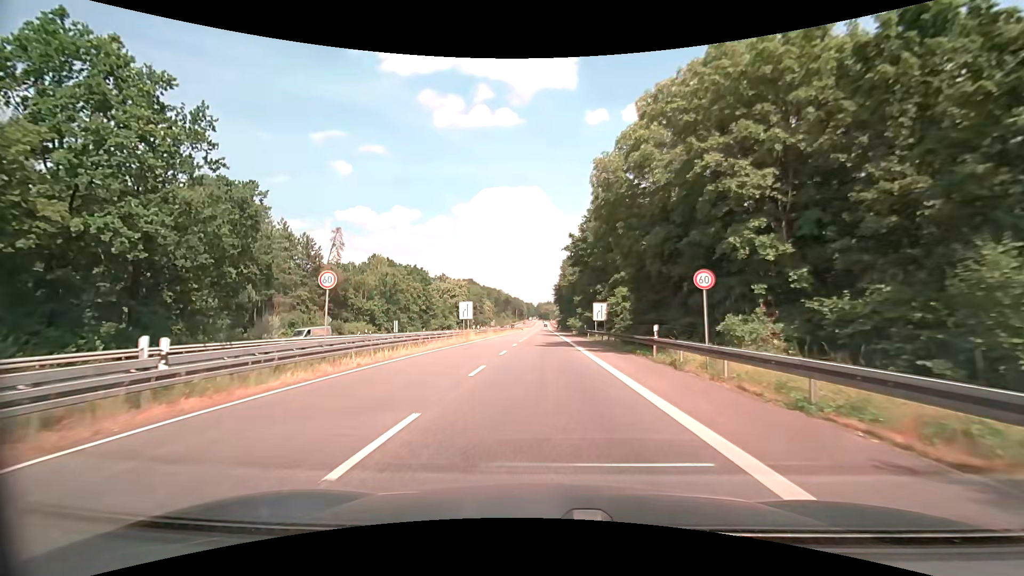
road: secondary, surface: asphalt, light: Day
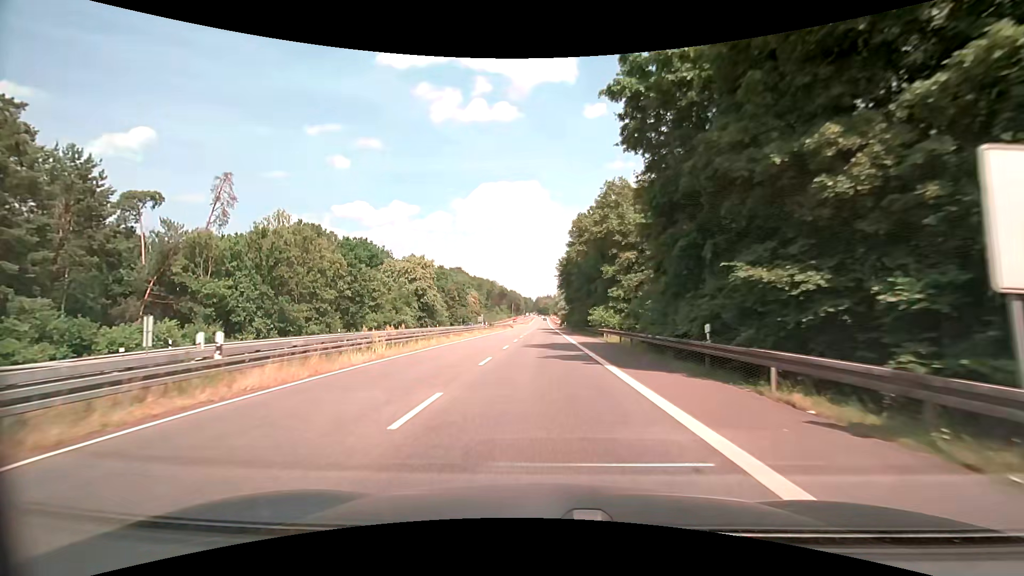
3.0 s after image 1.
(+0.1, +42.8) m; 0°
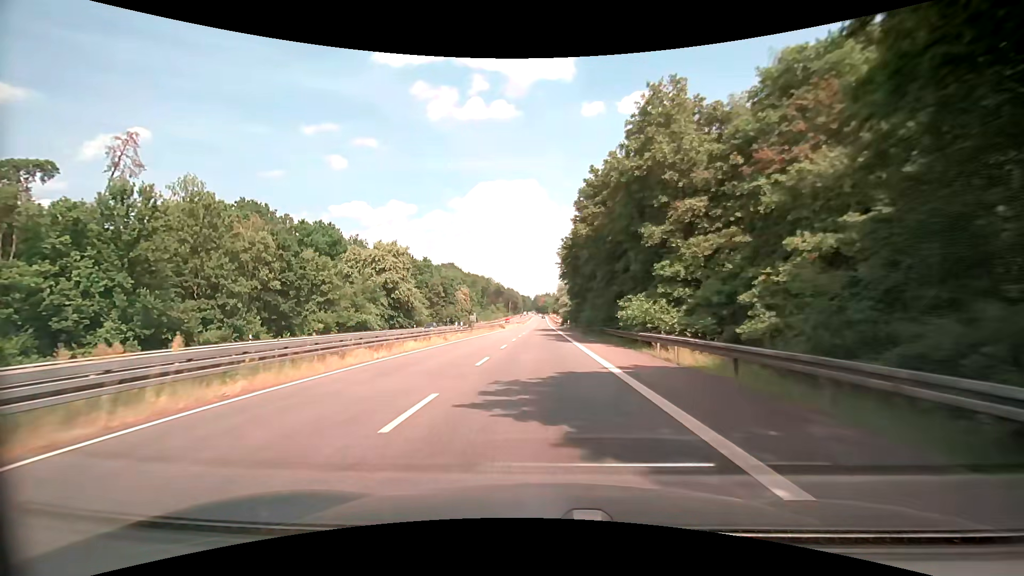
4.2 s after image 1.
(0.0, +18.2) m; 0°
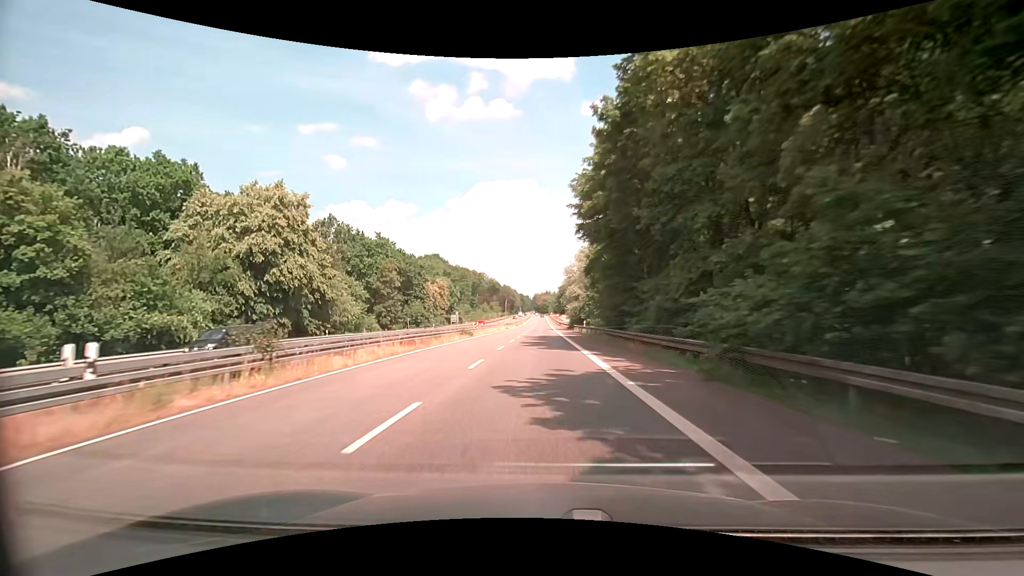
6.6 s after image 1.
(-0.1, +36.6) m; 0°
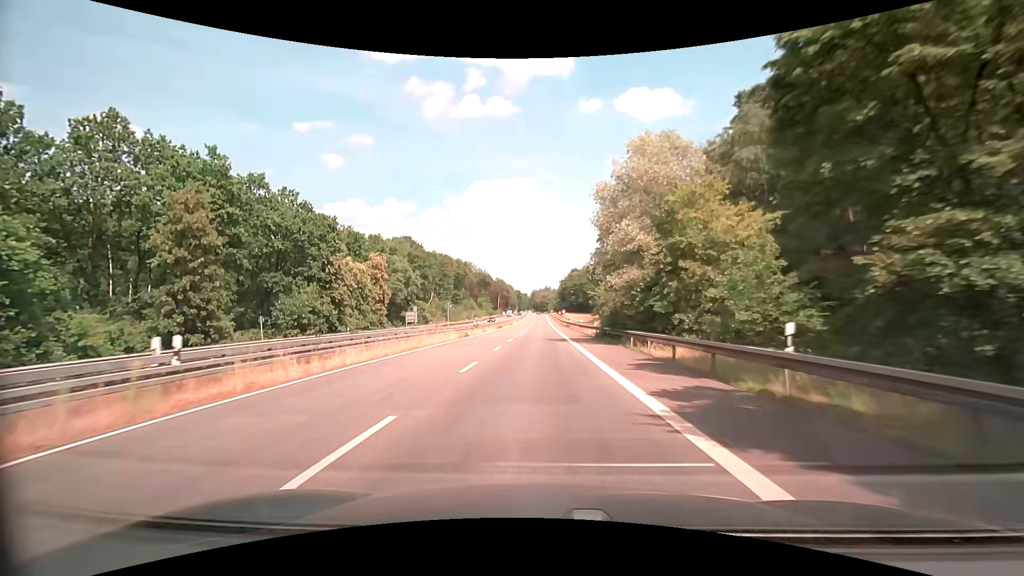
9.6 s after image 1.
(-0.4, +46.1) m; 0°
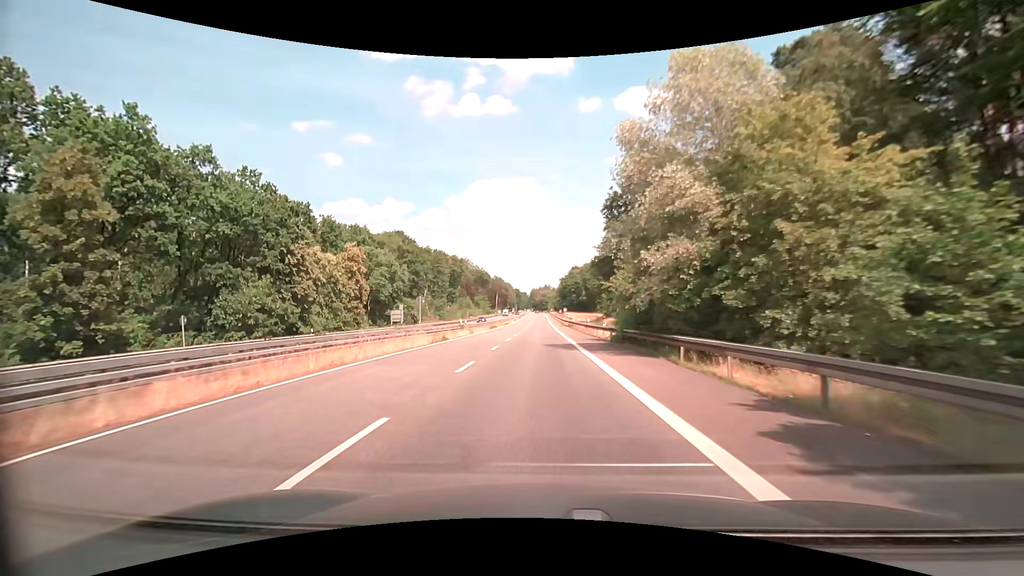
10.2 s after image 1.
(0.0, +9.3) m; 0°
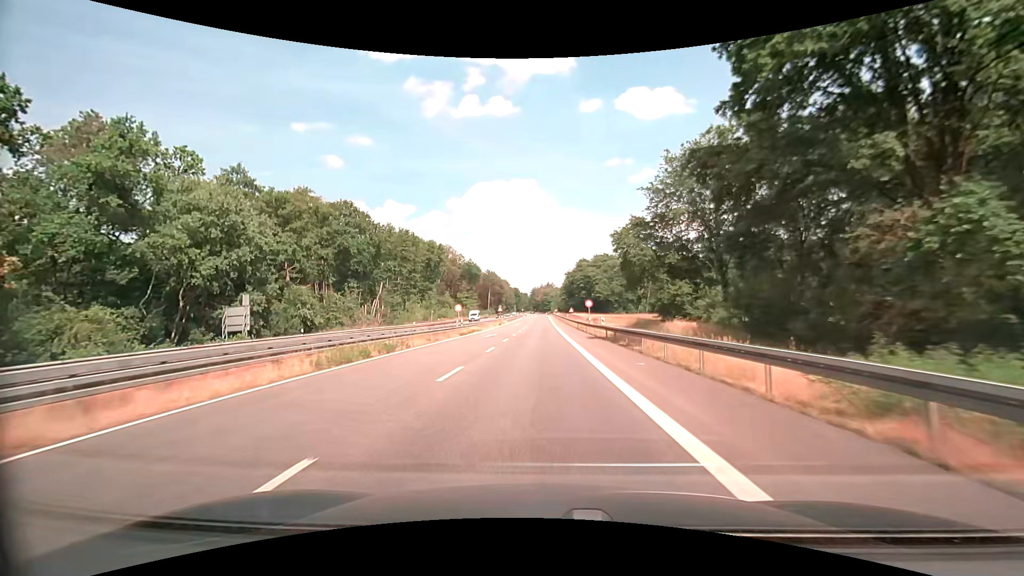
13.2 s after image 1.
(-0.5, +46.6) m; -1°
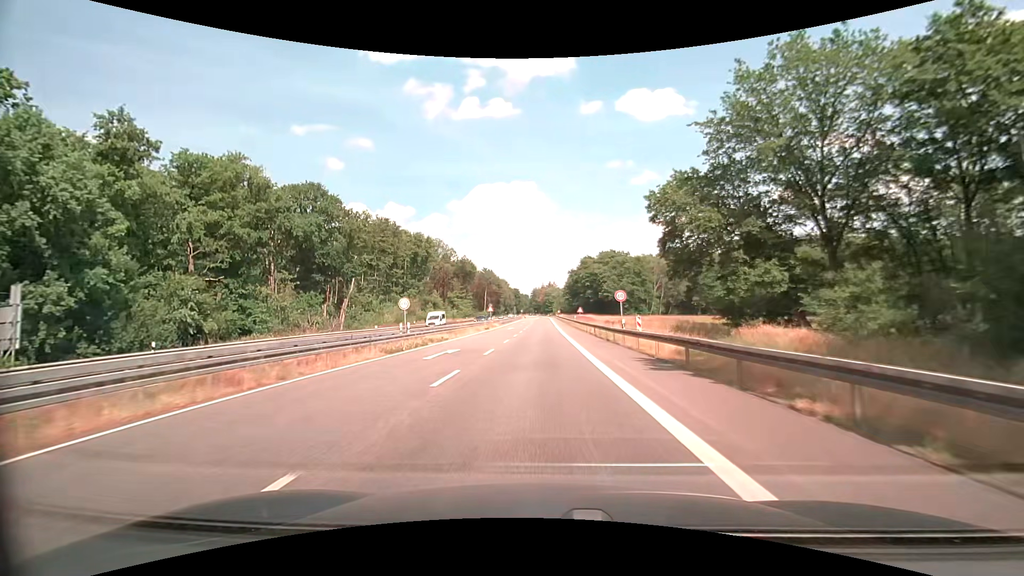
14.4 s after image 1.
(-0.1, +18.7) m; -1°
(0, +10) (0, +20) (0, +30) (0, +40) (0, +50) (0, +60) (0, +70) (0, +80) (0, +90) (+1, +100) m
